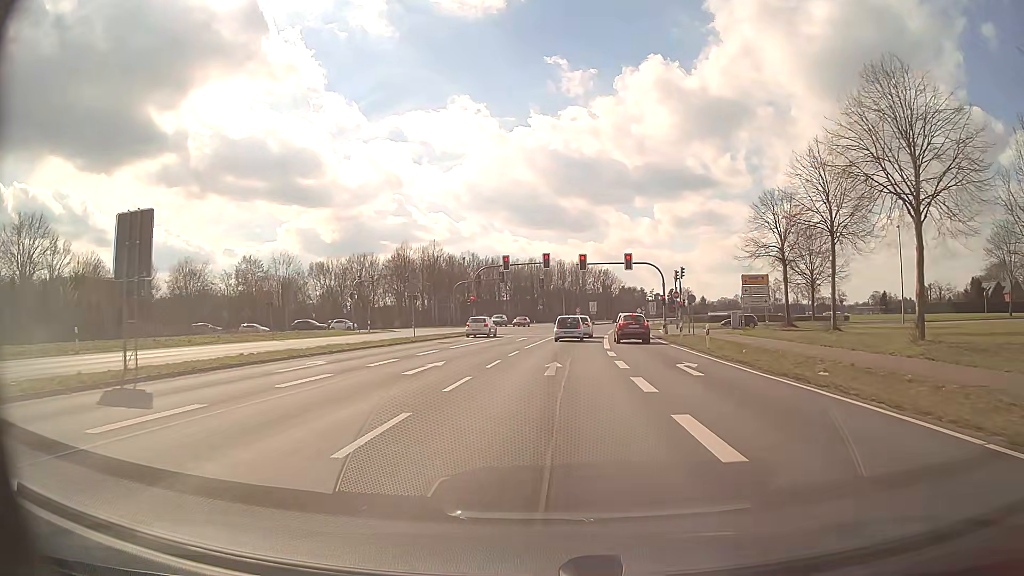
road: primary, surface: asphalt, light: Day
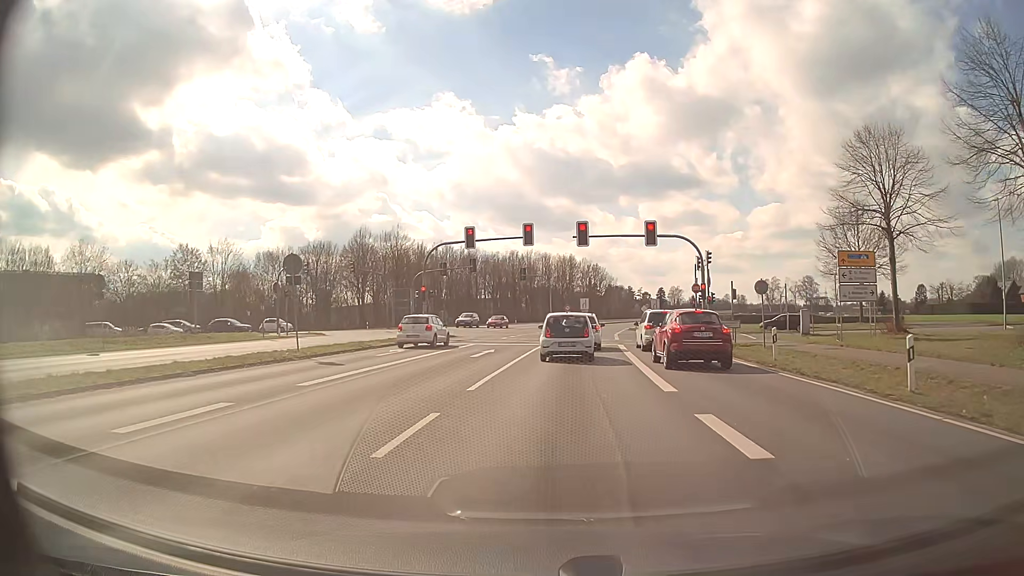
(+0.2, +17.3) m; +2°
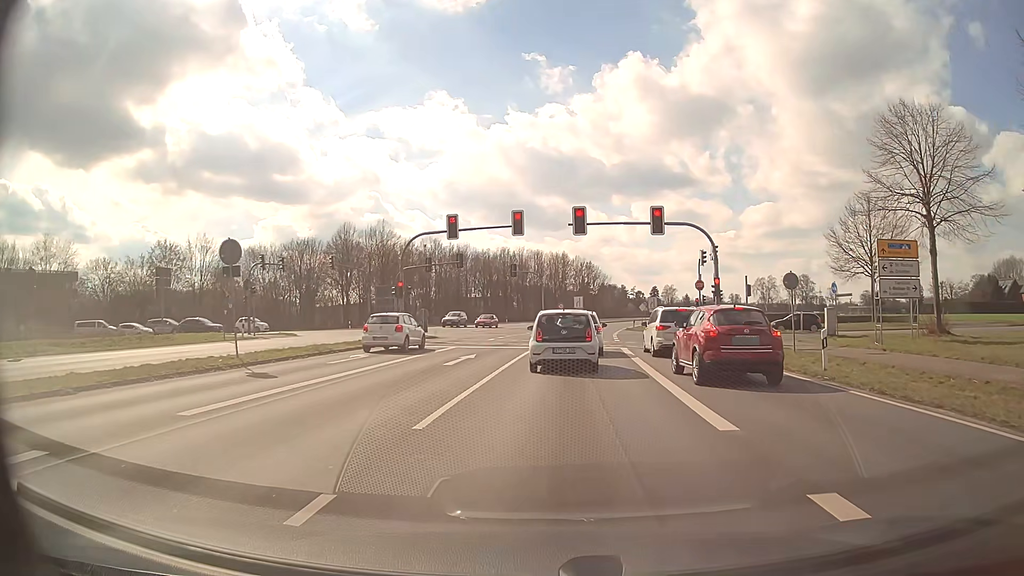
(0.0, +4.2) m; +1°
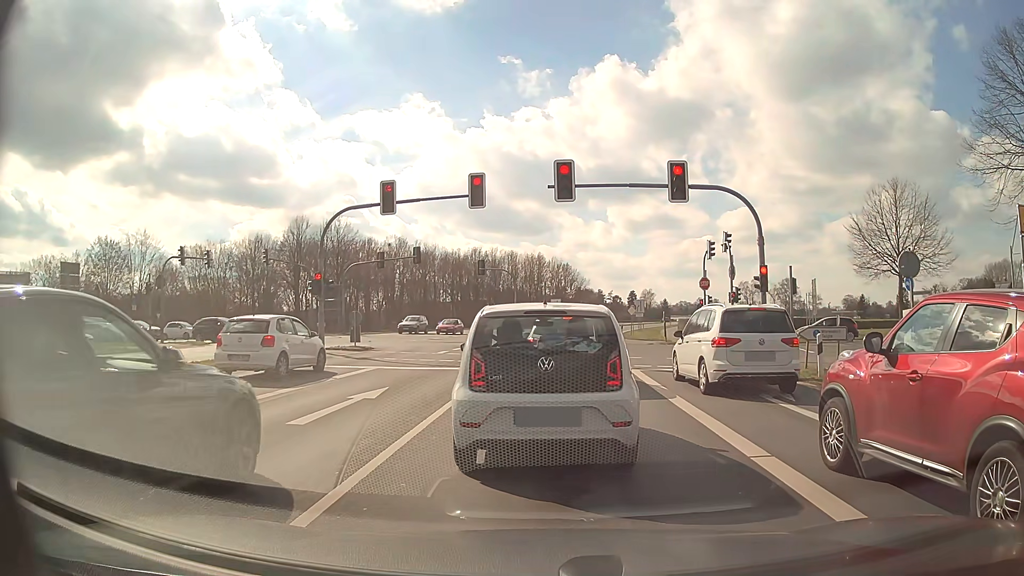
(+0.2, +9.2) m; +2°
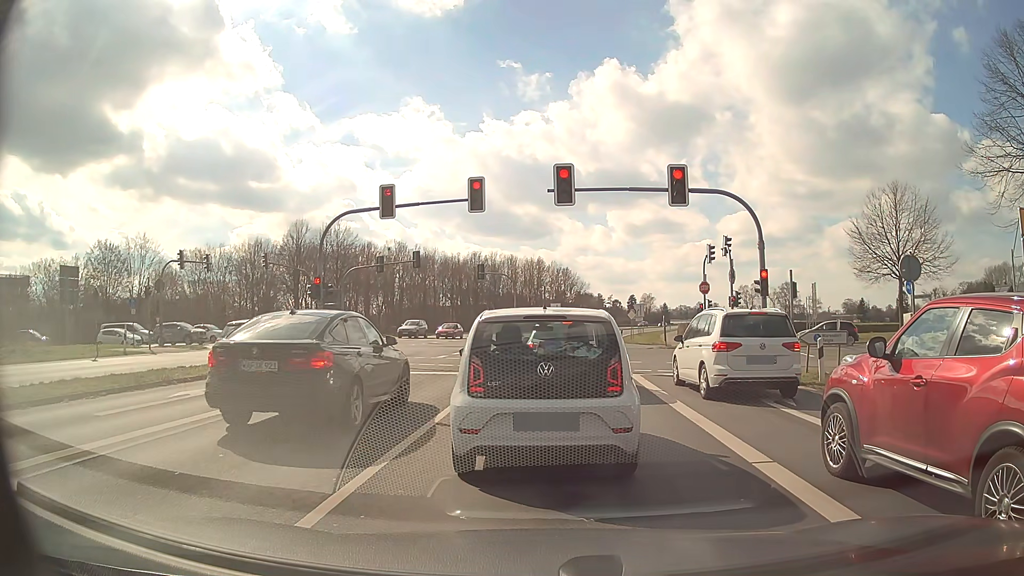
(0.0, +0.1) m; 0°
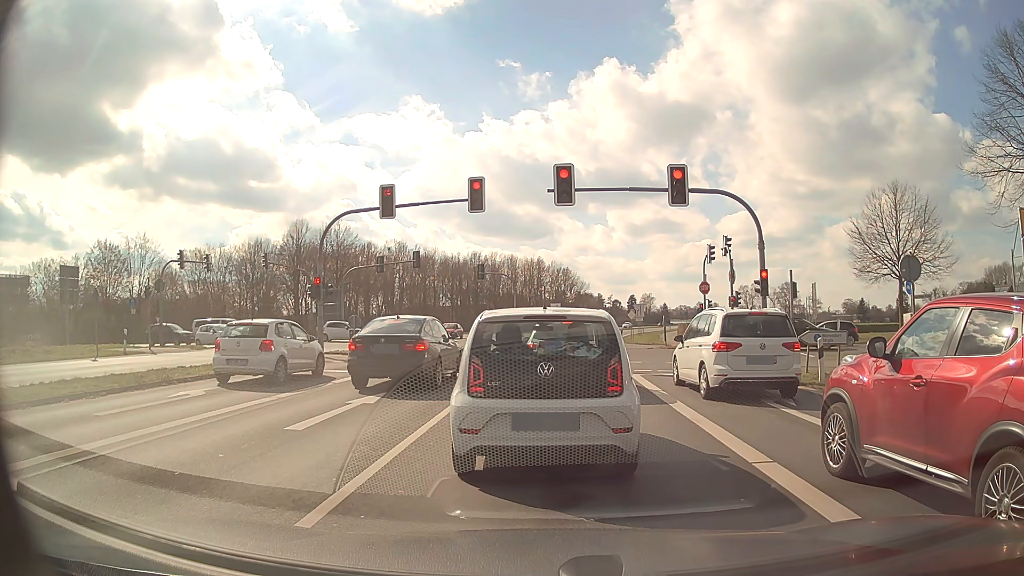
(0.0, 0.0) m; 0°
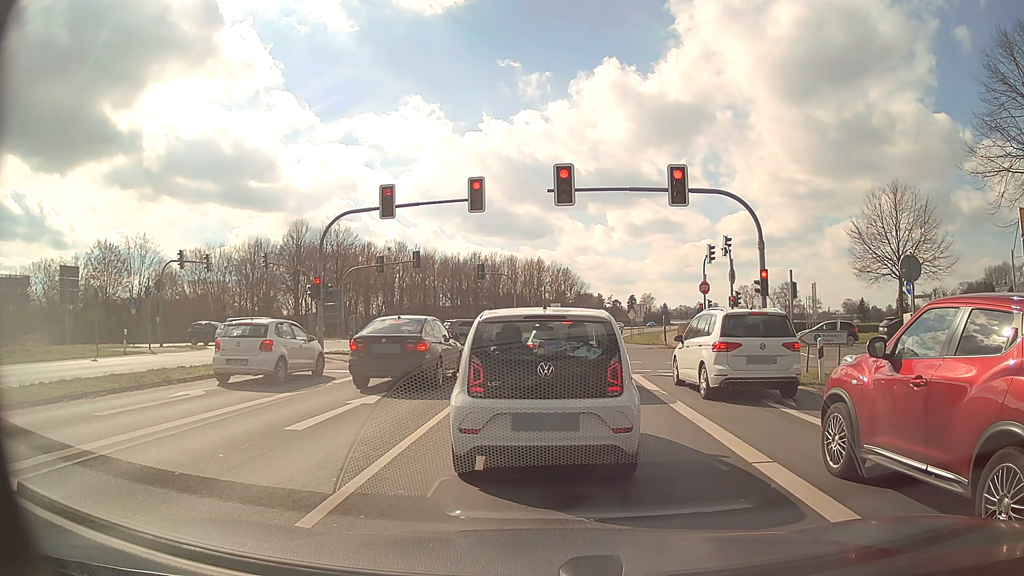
(0.0, 0.0) m; 0°
(0, +10) (0, +20) (+1, +30) (+2, +40) (+3, +50) (+4, +60) (+6, +70) (+7, +80) (+9, +89) (+12, +99) m
